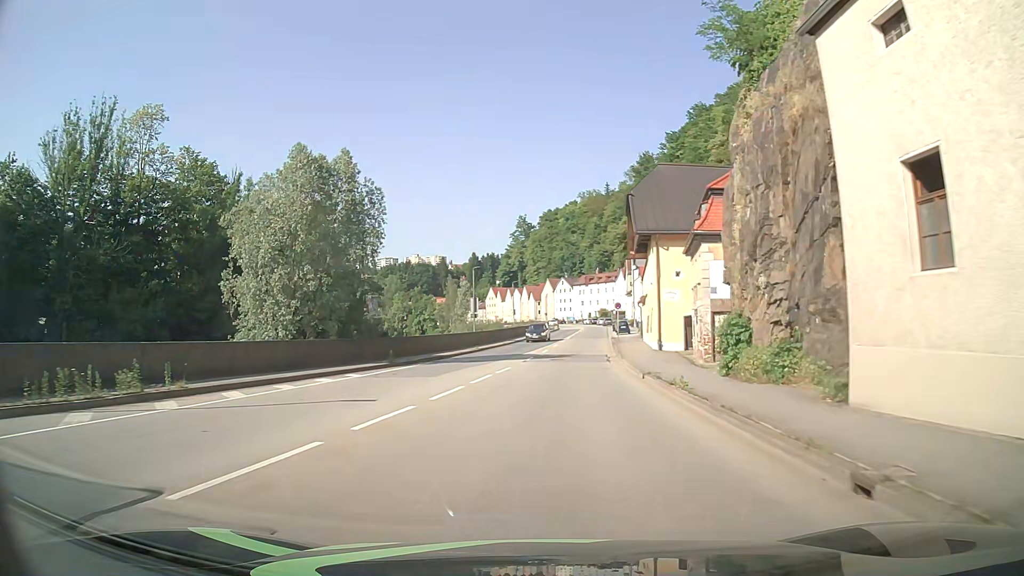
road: primary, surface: asphalt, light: Day
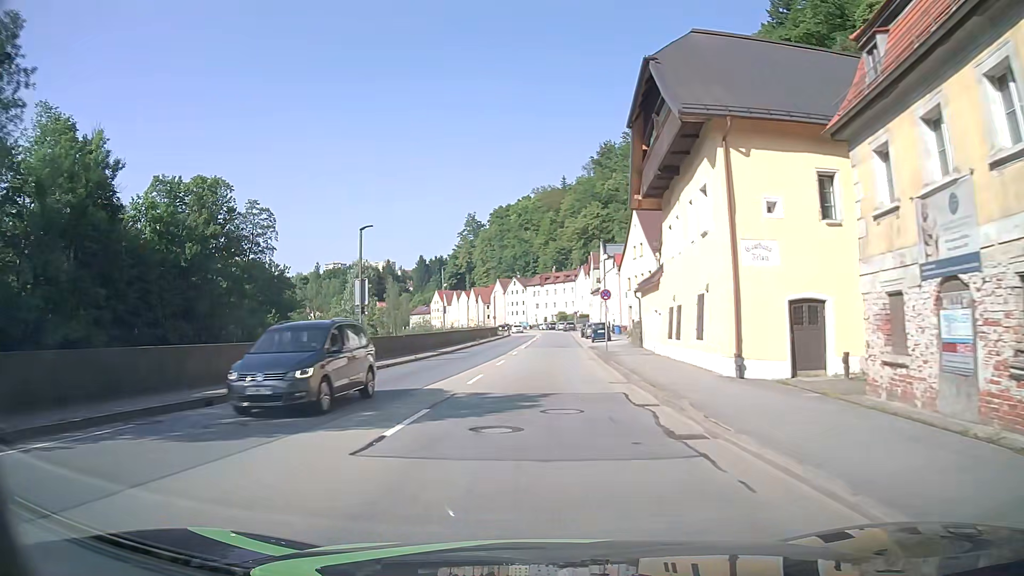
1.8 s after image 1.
(+1.0, +22.7) m; +4°
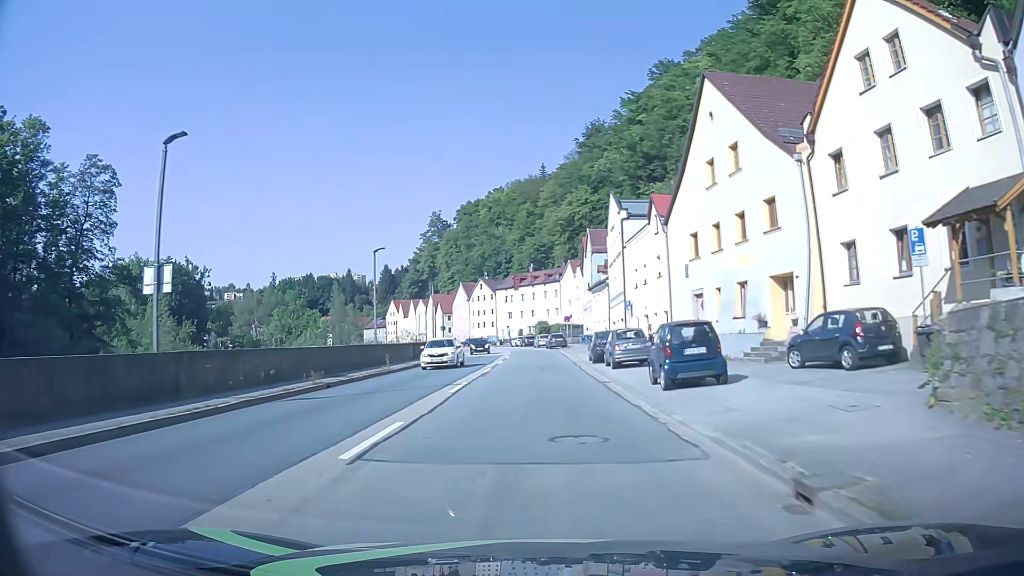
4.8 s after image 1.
(+1.1, +37.6) m; +3°
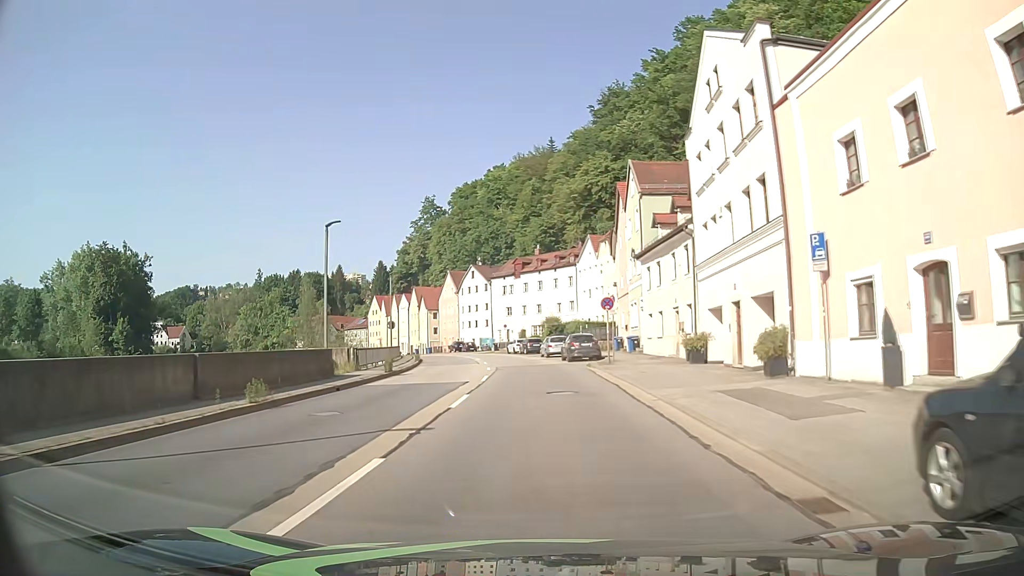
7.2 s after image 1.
(-0.3, +30.0) m; -1°
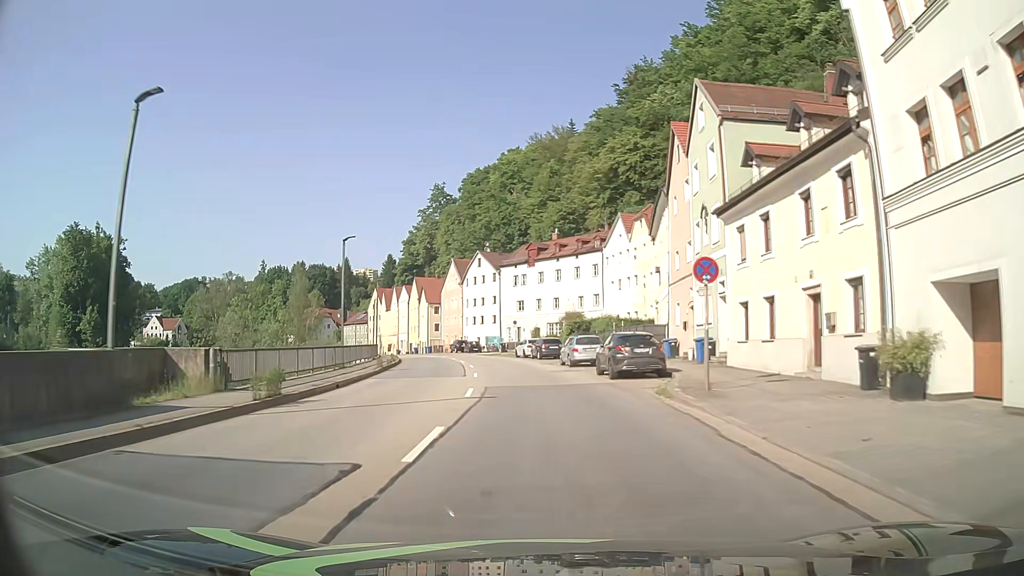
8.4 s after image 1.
(-0.2, +15.1) m; -1°
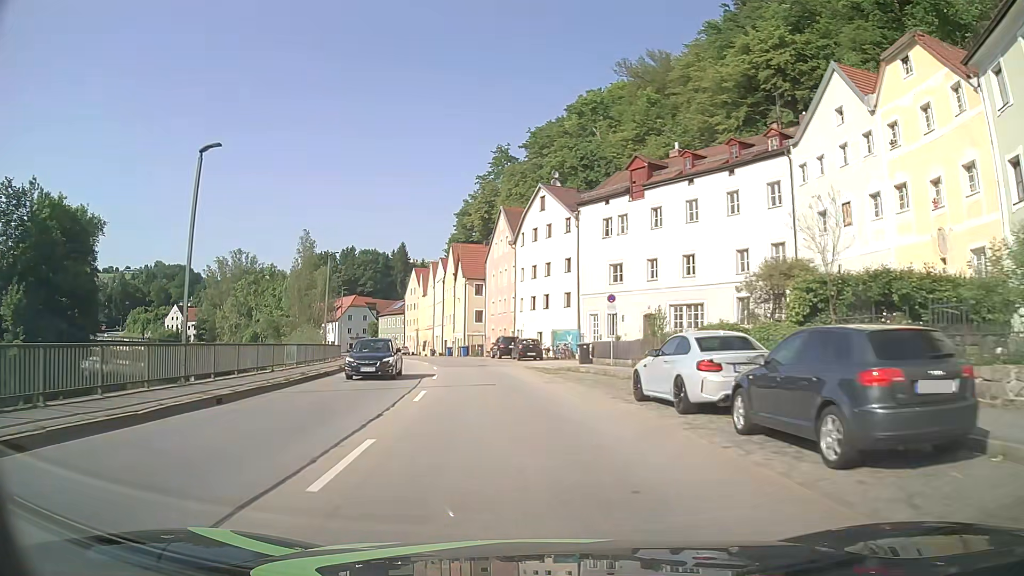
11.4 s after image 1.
(-1.7, +37.8) m; -6°
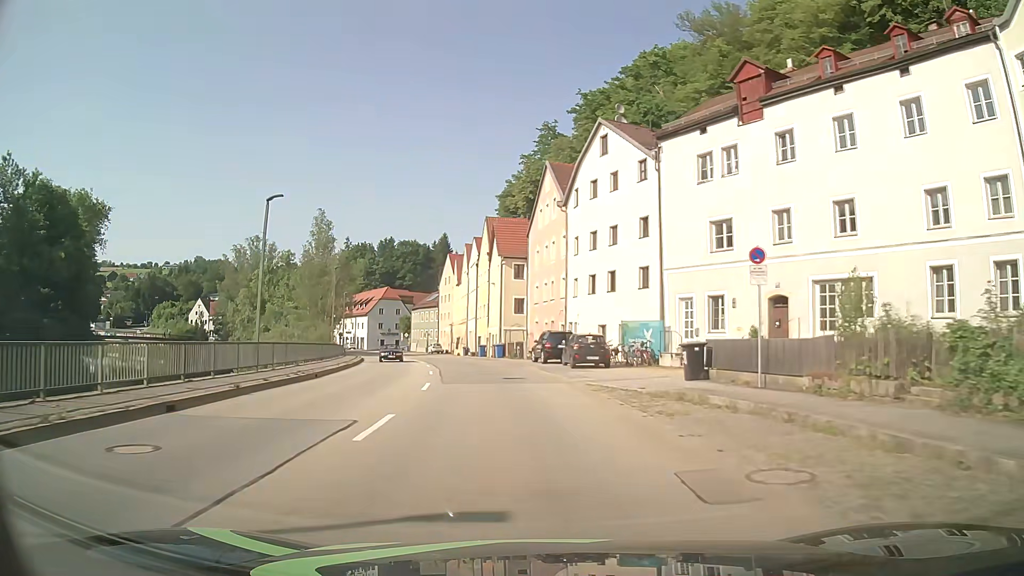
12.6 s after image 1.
(-0.6, +15.2) m; -4°
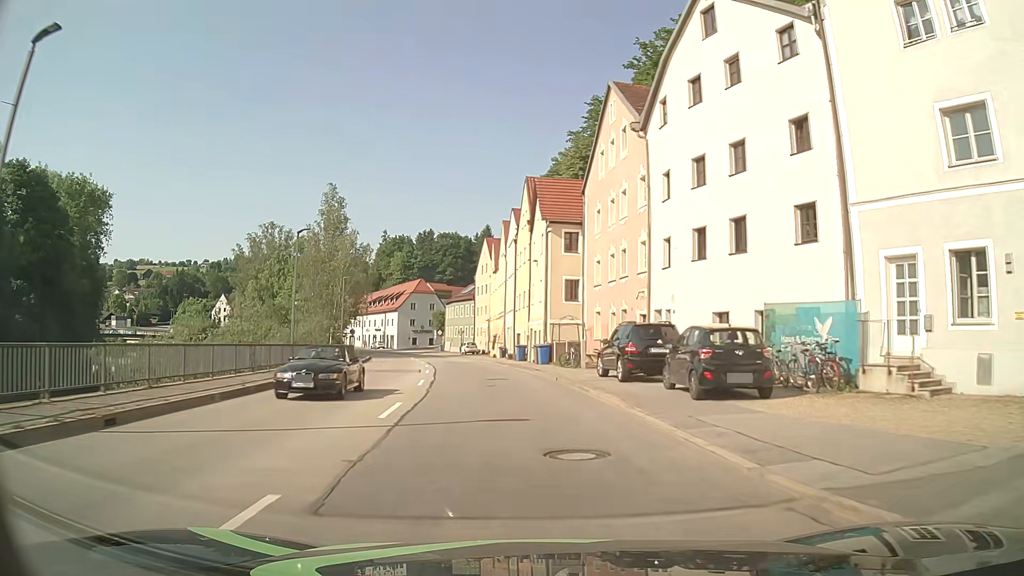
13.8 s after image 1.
(-0.6, +15.3) m; -4°
(0, +10) (-1, +20) (-2, +30) (-4, +40) (-6, +50) (-8, +59) (-10, +69) (-13, +79) (-16, +88) (-20, +97) m
